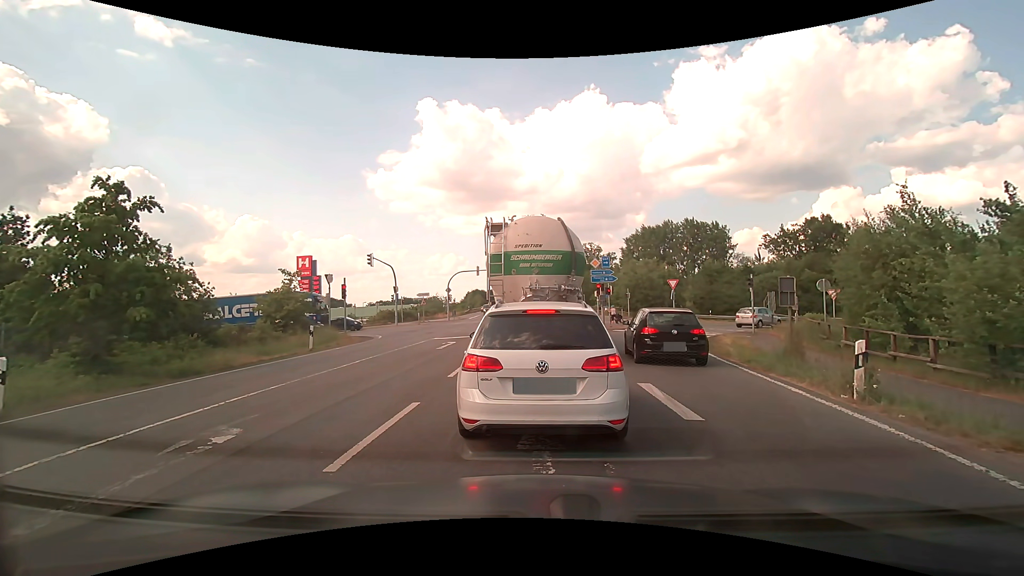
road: primary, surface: asphalt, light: Day
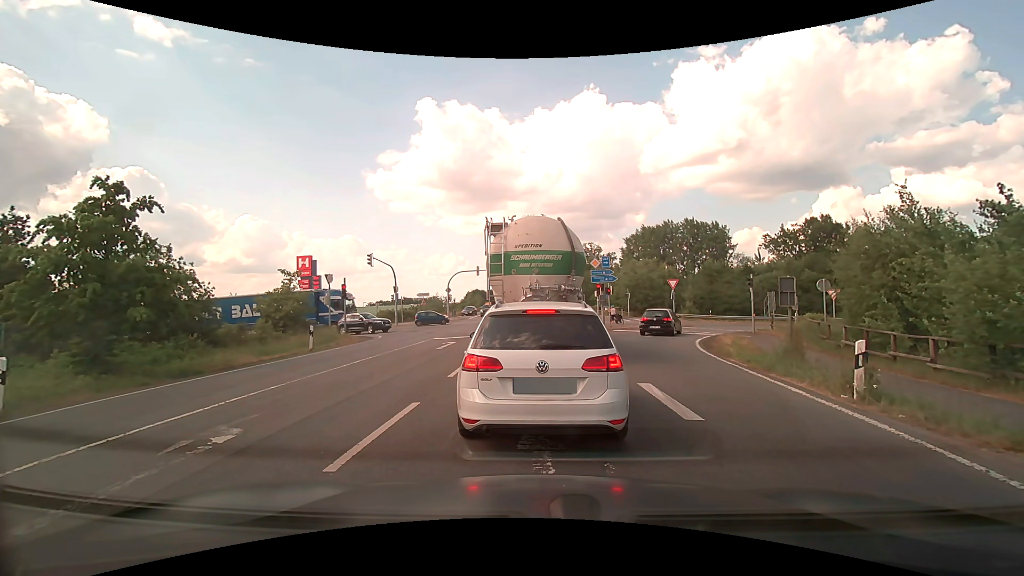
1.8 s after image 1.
(0.0, 0.0) m; 0°
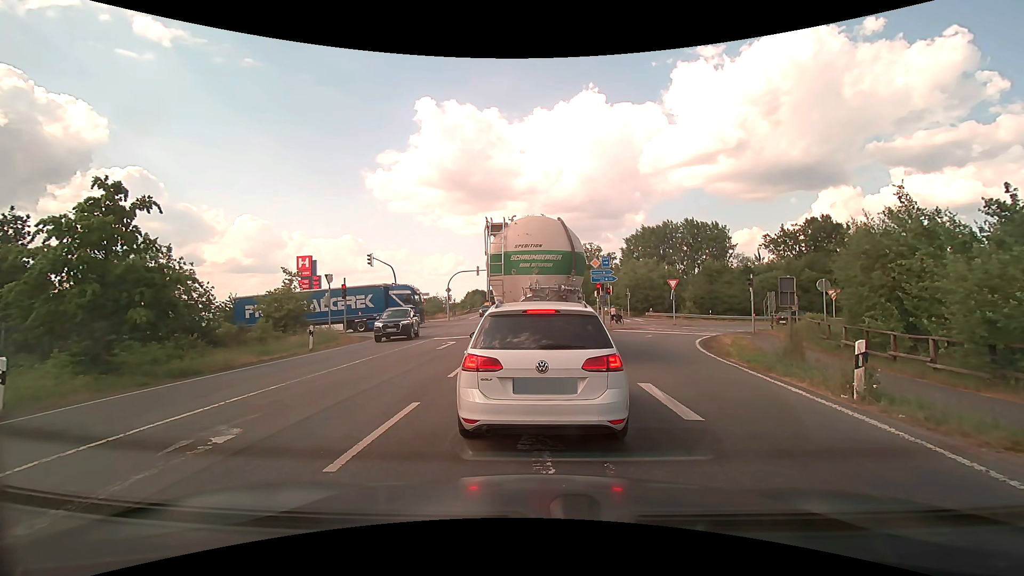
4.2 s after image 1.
(0.0, 0.0) m; 0°
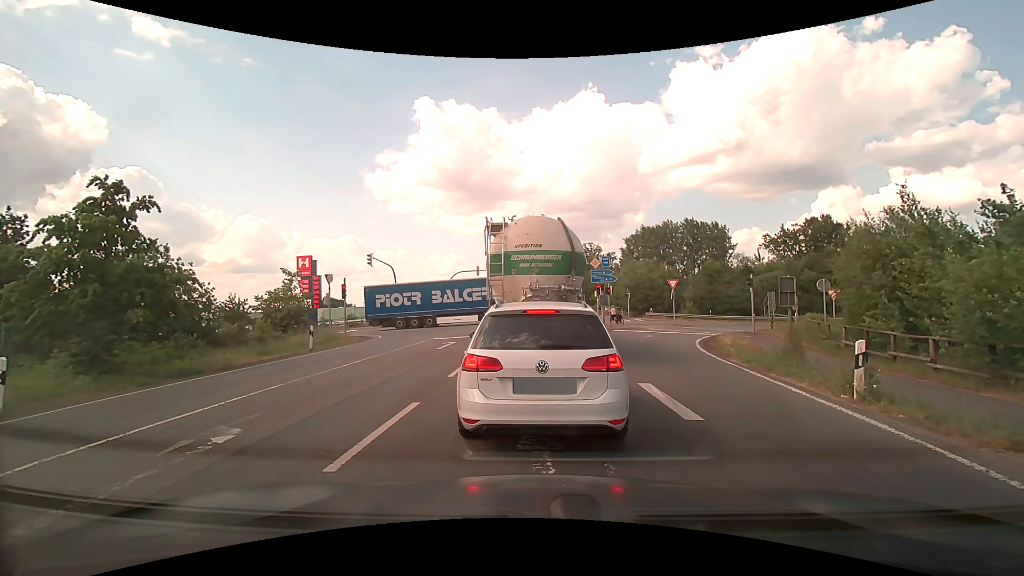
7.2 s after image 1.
(0.0, 0.0) m; 0°
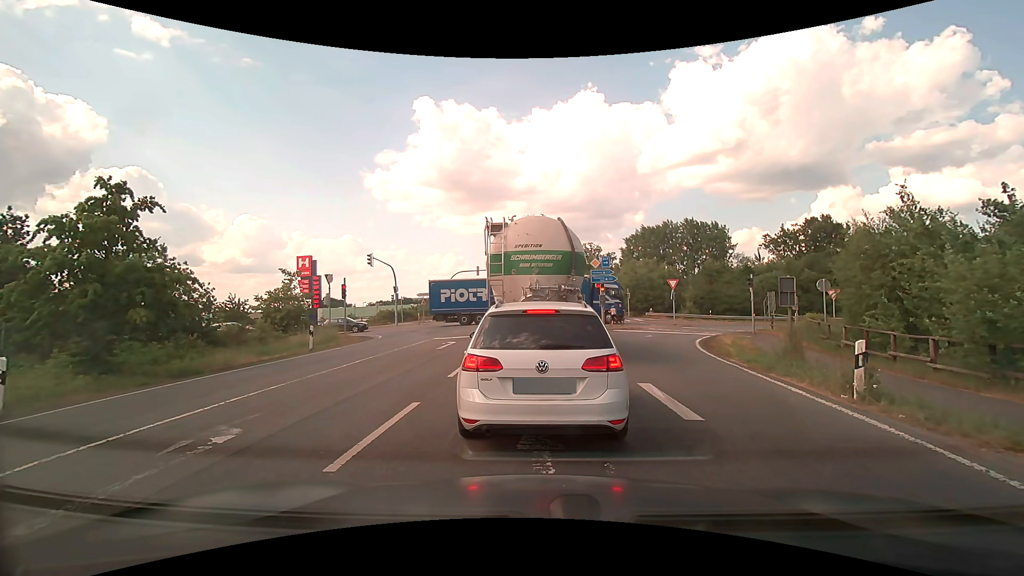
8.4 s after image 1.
(0.0, 0.0) m; 0°
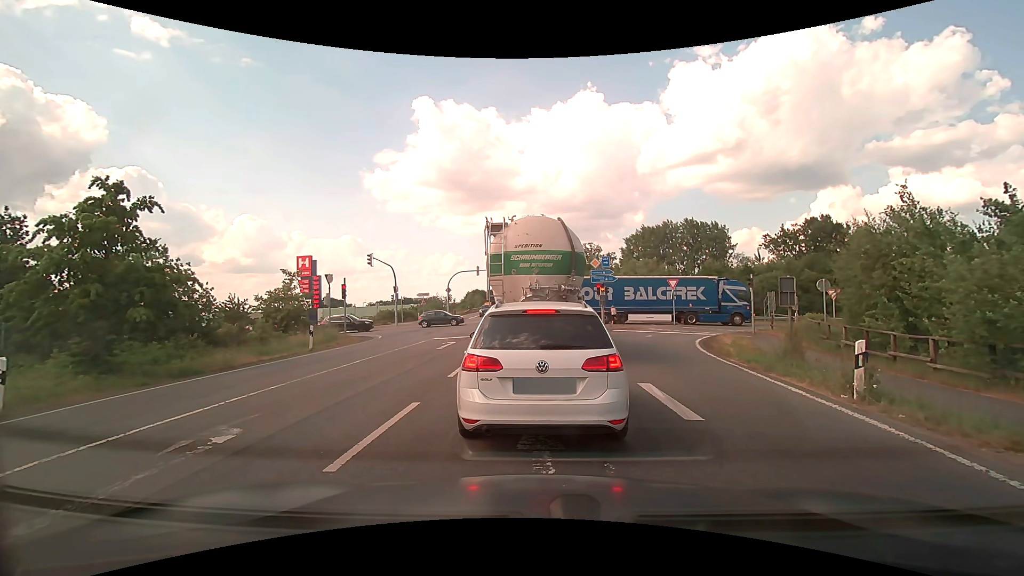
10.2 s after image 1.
(0.0, 0.0) m; 0°
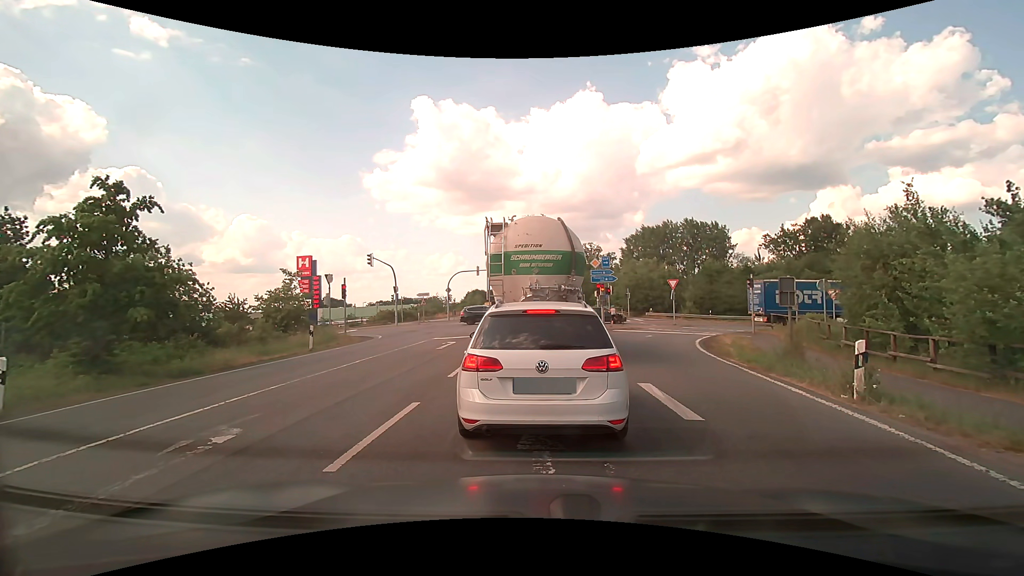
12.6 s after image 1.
(0.0, 0.0) m; 0°
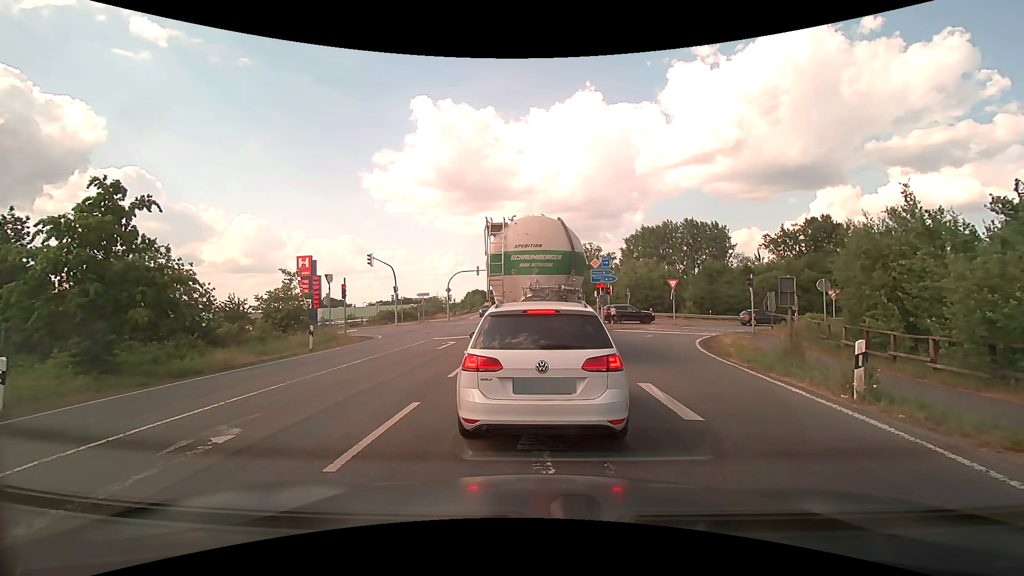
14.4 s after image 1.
(0.0, 0.0) m; 0°
(0, +10) (0, +20) (0, +30) (-1, +40) (-1, +50) (-1, +60) (-1, +70) (-1, +80) (-1, +90) (-2, +100) m
